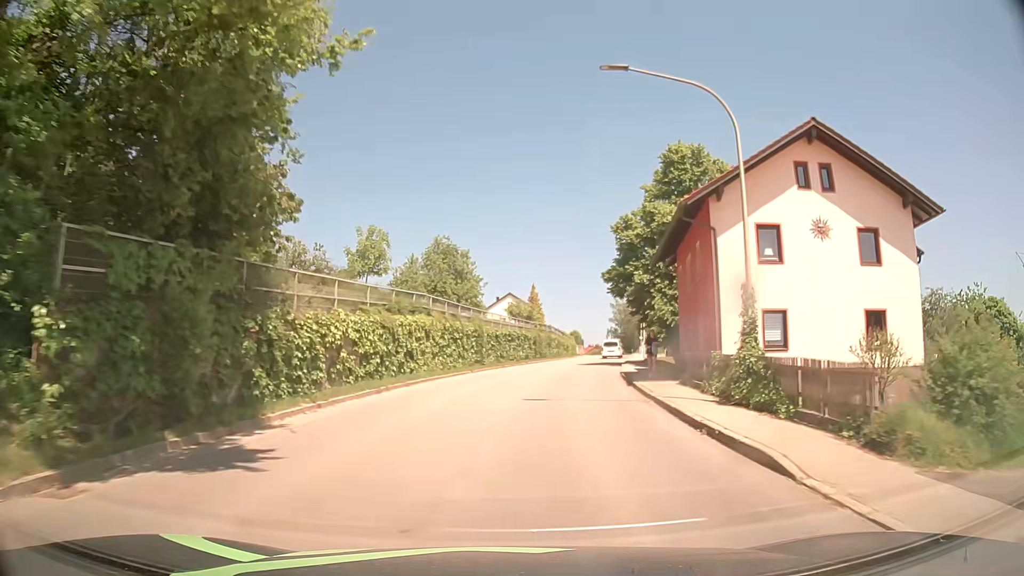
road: tertiary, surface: asphalt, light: Day
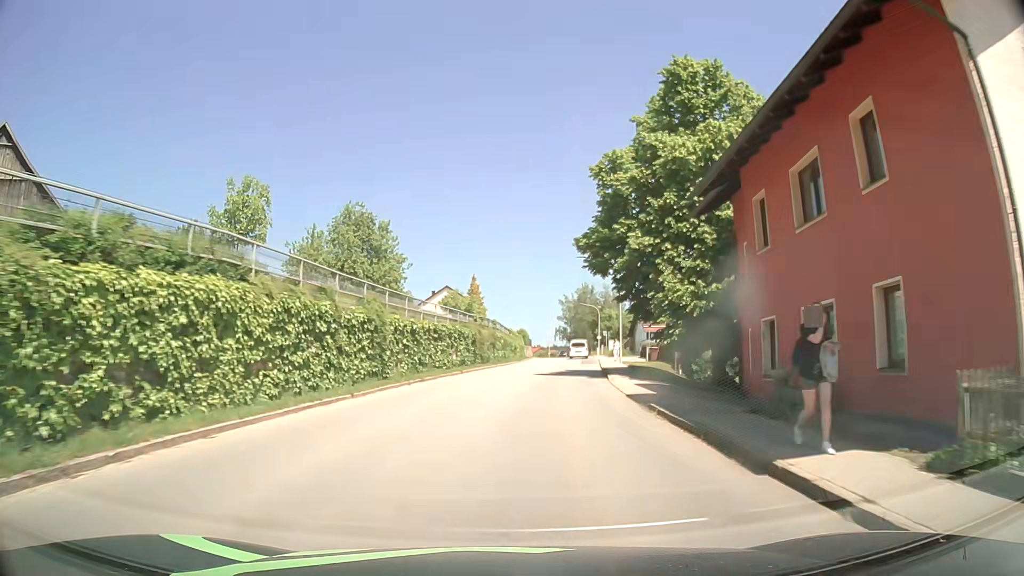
(+0.6, +15.3) m; +5°
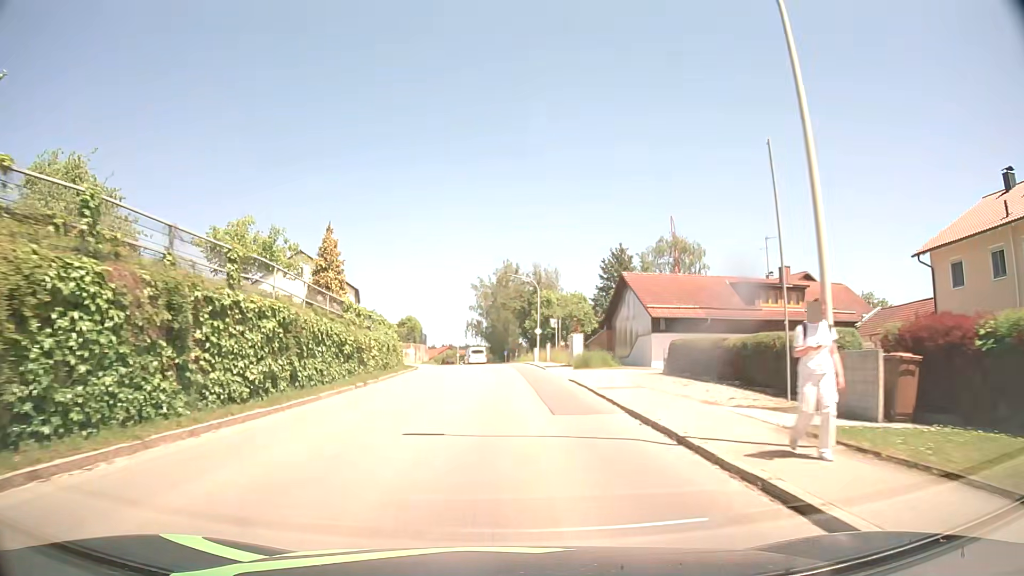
(+3.0, +38.2) m; +8°
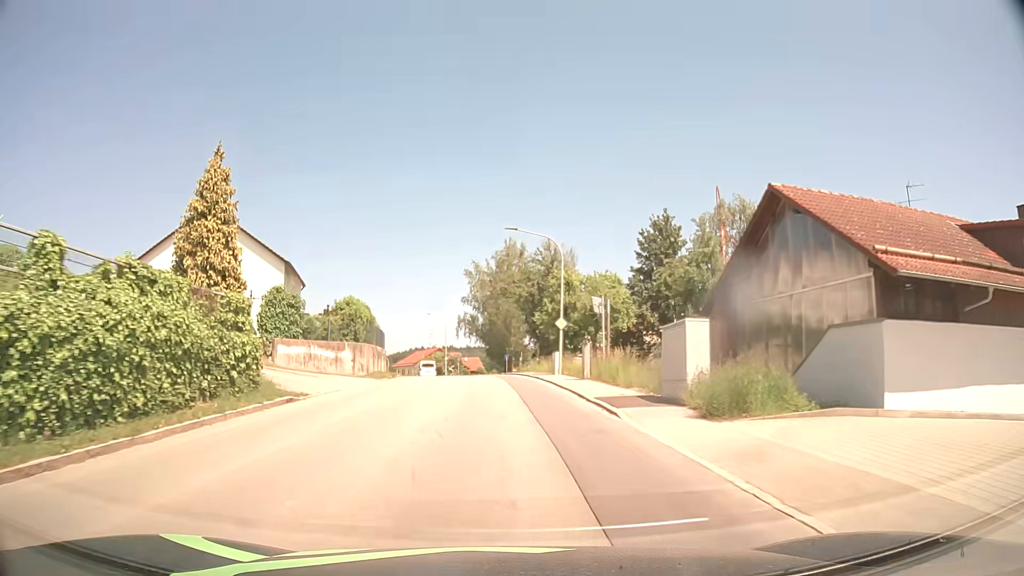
(-0.2, +23.0) m; -1°
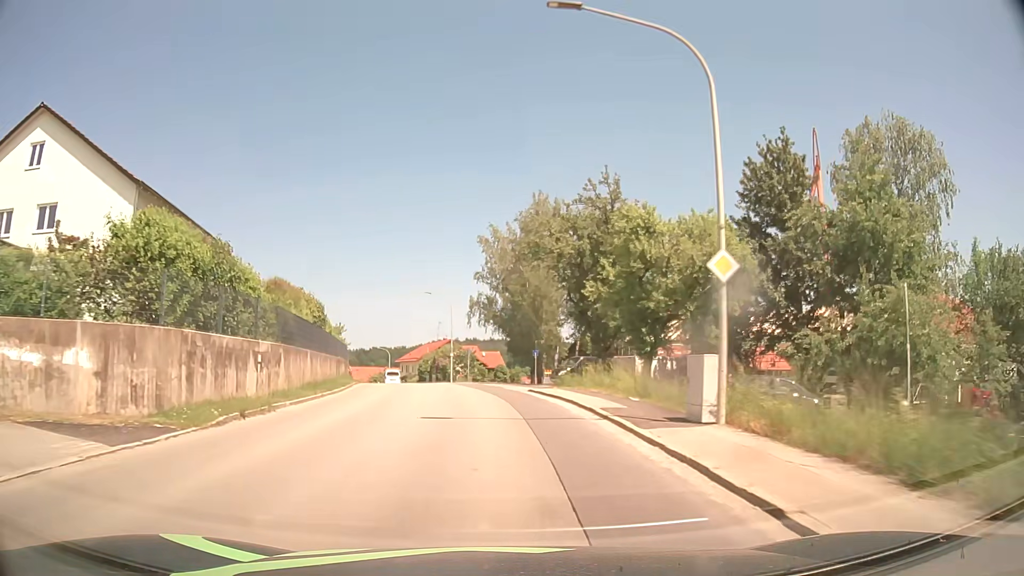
(-0.3, +23.0) m; -2°
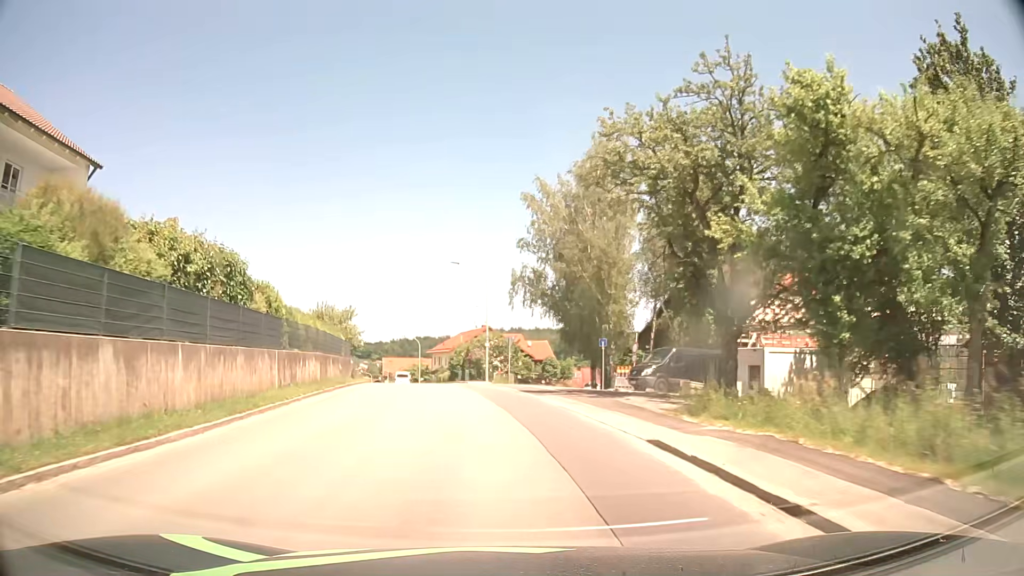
(-0.5, +15.4) m; -4°
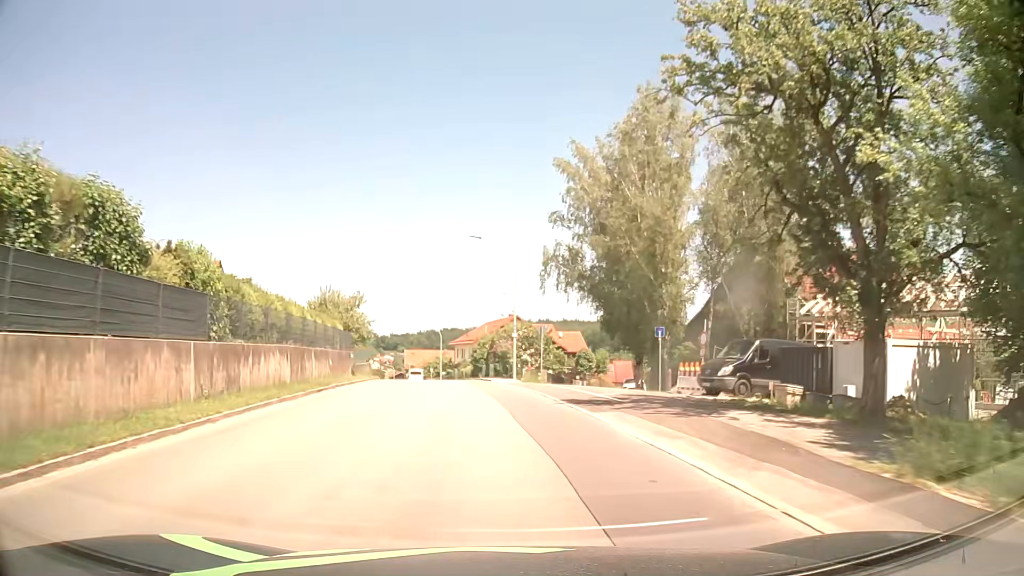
(-0.2, +7.8) m; -2°
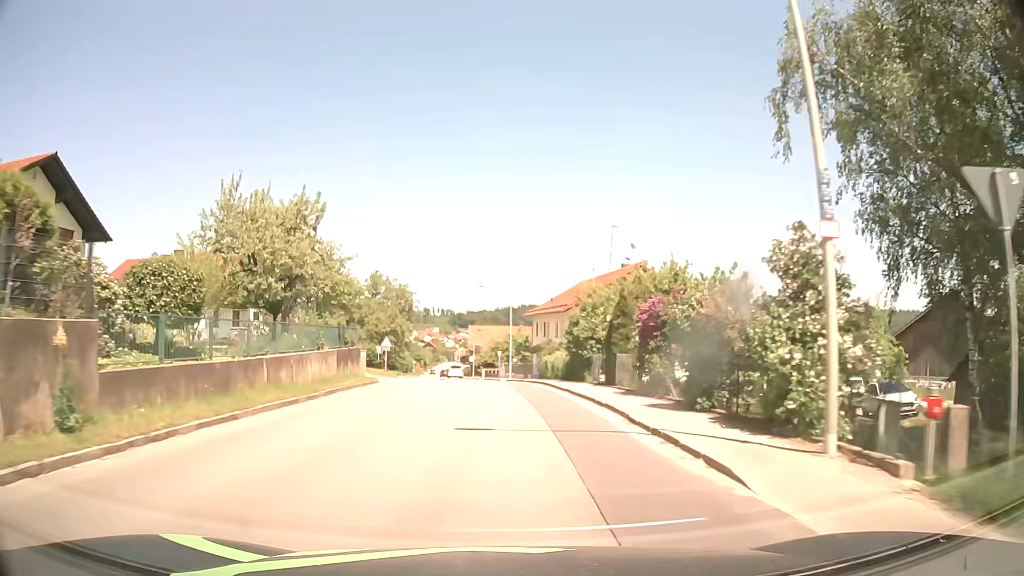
(-2.2, +31.3) m; -7°
(0, +10) (0, +20) (-1, +30) (-2, +40) (-3, +50) (-3, +60) (-4, +70) (-6, +80) (-7, +90) (-8, +100) m
